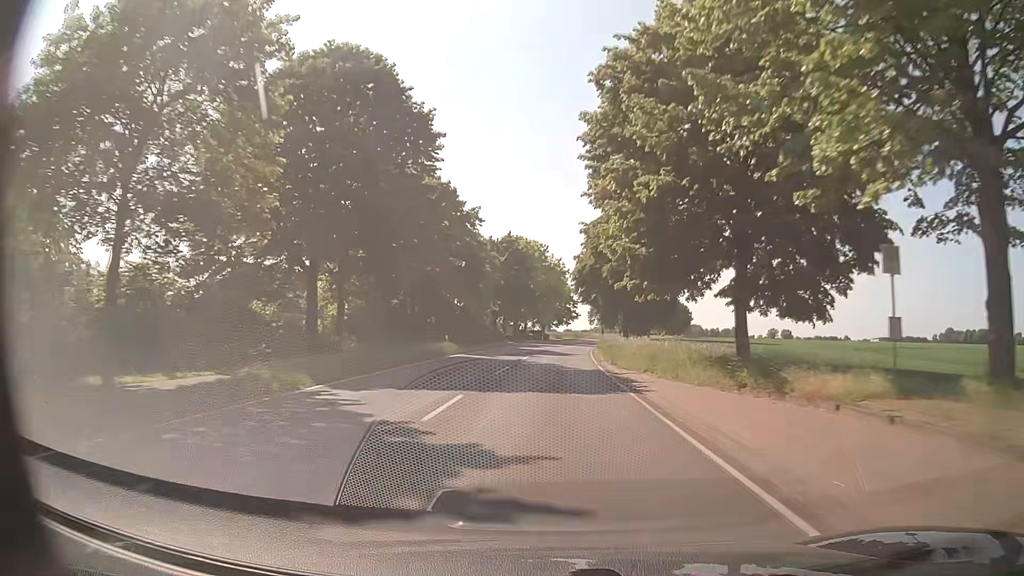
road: secondary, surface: asphalt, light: Day
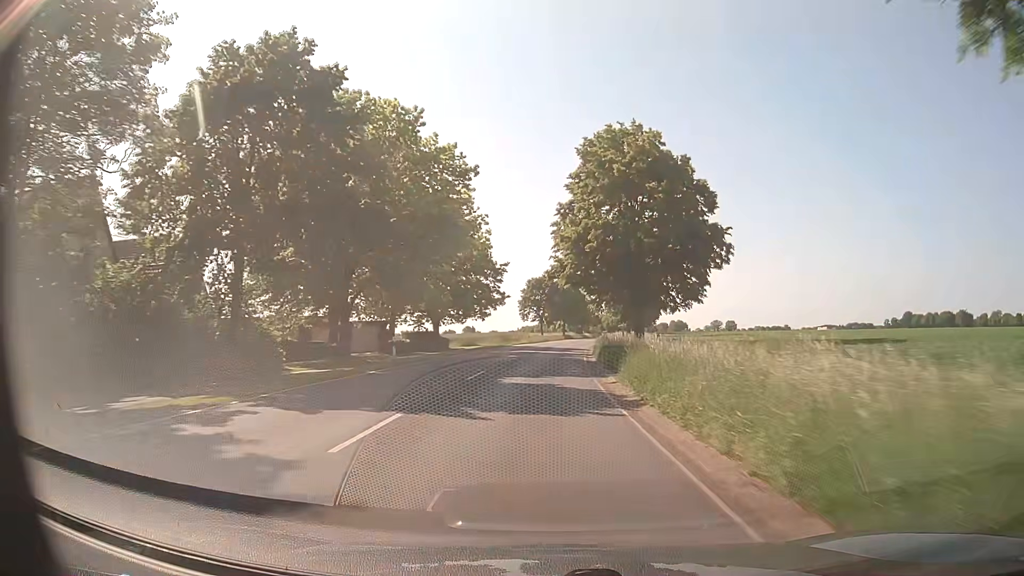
(+2.1, +63.1) m; +5°
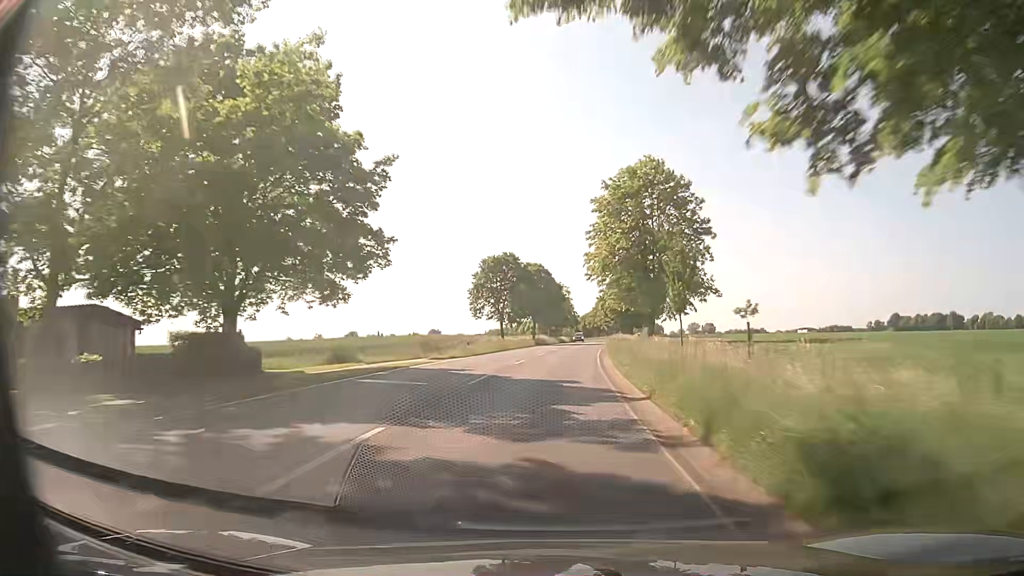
(+1.0, +38.2) m; +3°
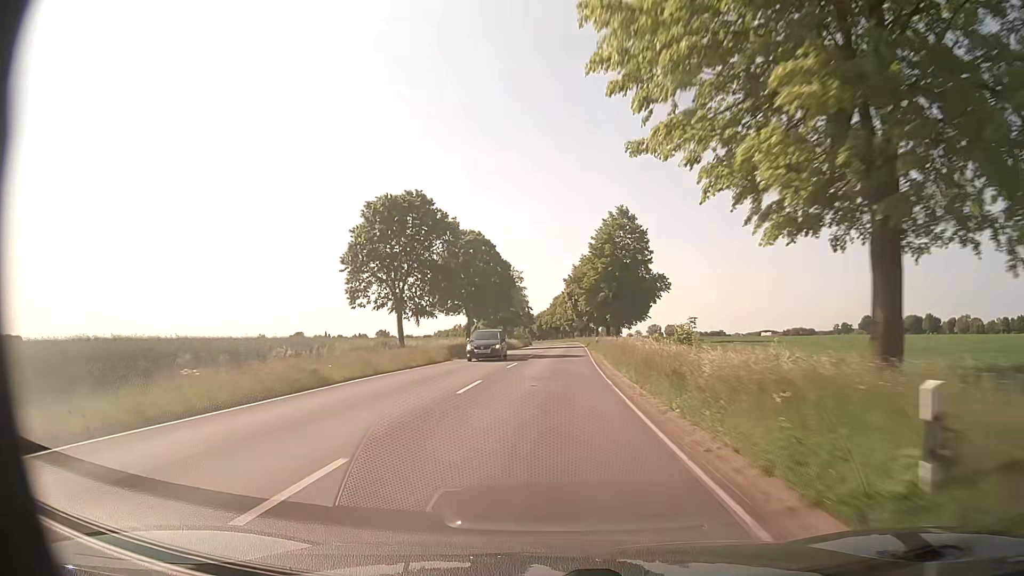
(+1.5, +38.1) m; +4°
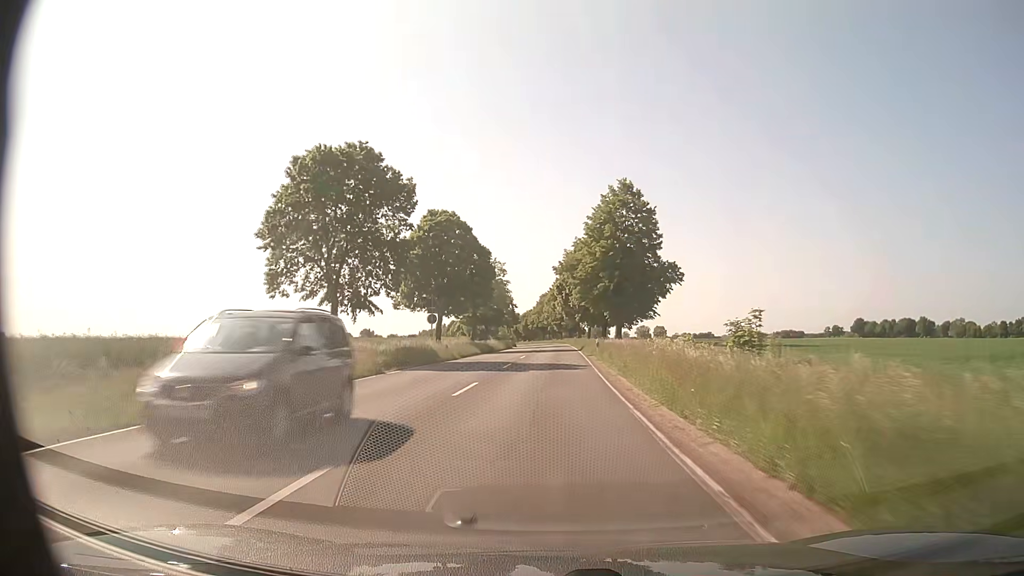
(+0.1, +12.7) m; +1°
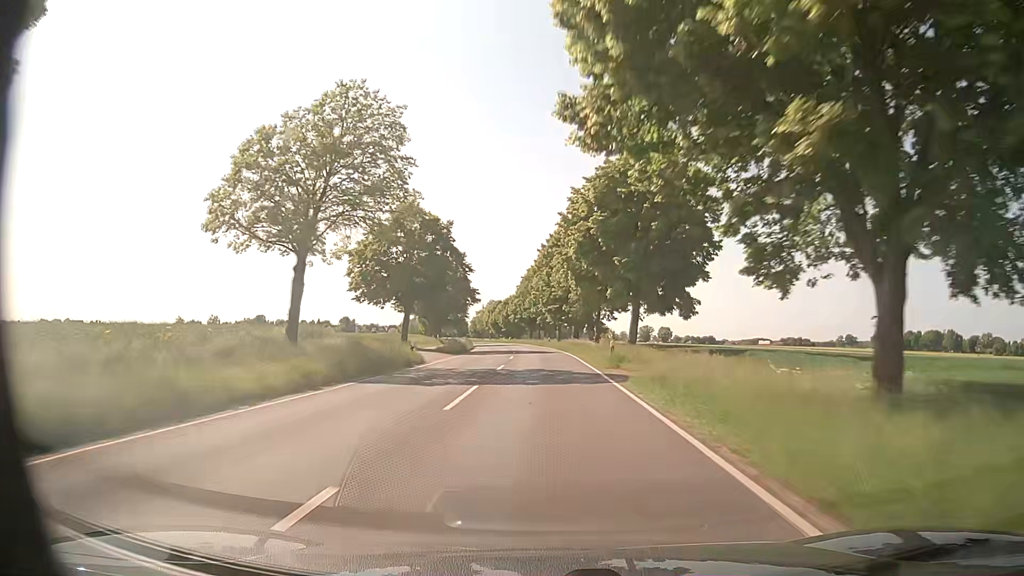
(+1.3, +62.8) m; +1°
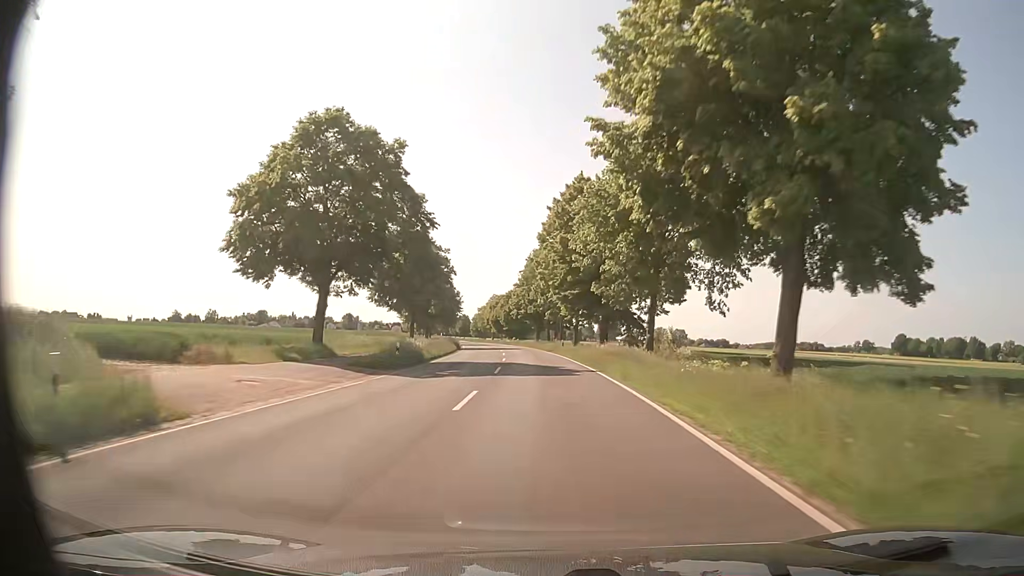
(-0.2, +25.1) m; -1°
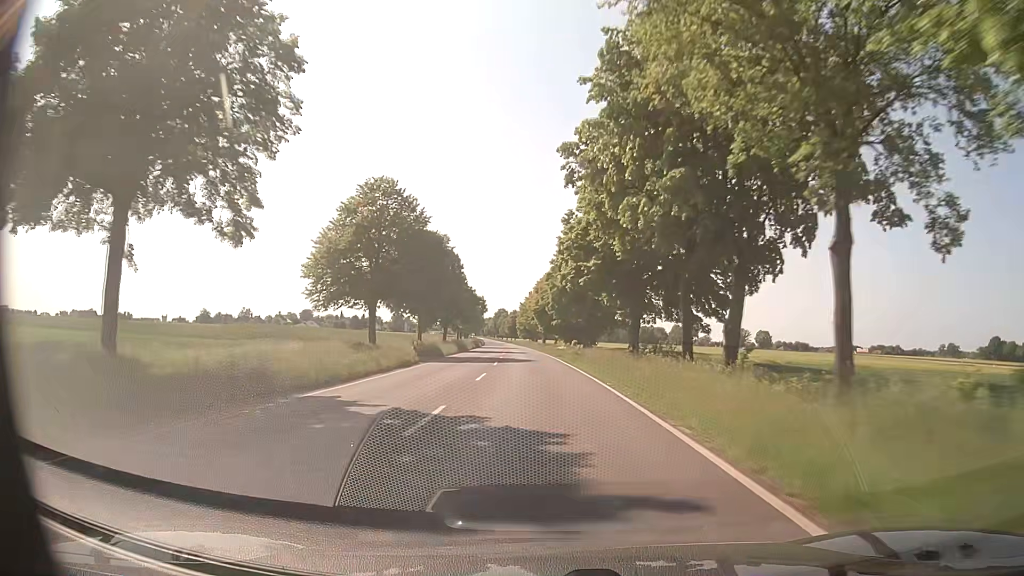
(-2.1, +62.7) m; -5°
(0, +10) (0, +20) (0, +30) (-1, +40) (-1, +50) (-2, +60) (-2, +70) (-3, +80) (-4, +90) (-4, +100) m
